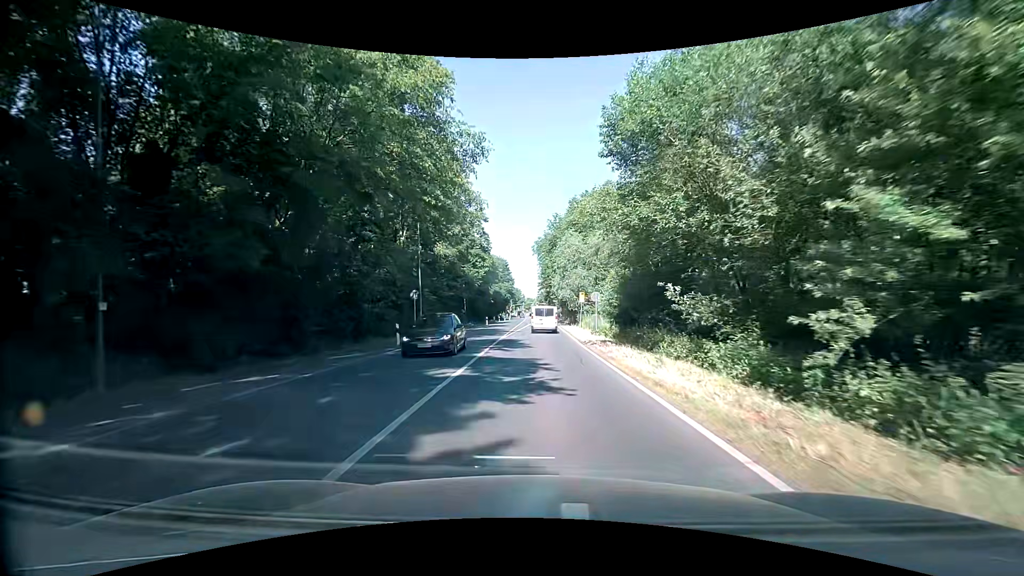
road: secondary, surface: asphalt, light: Day
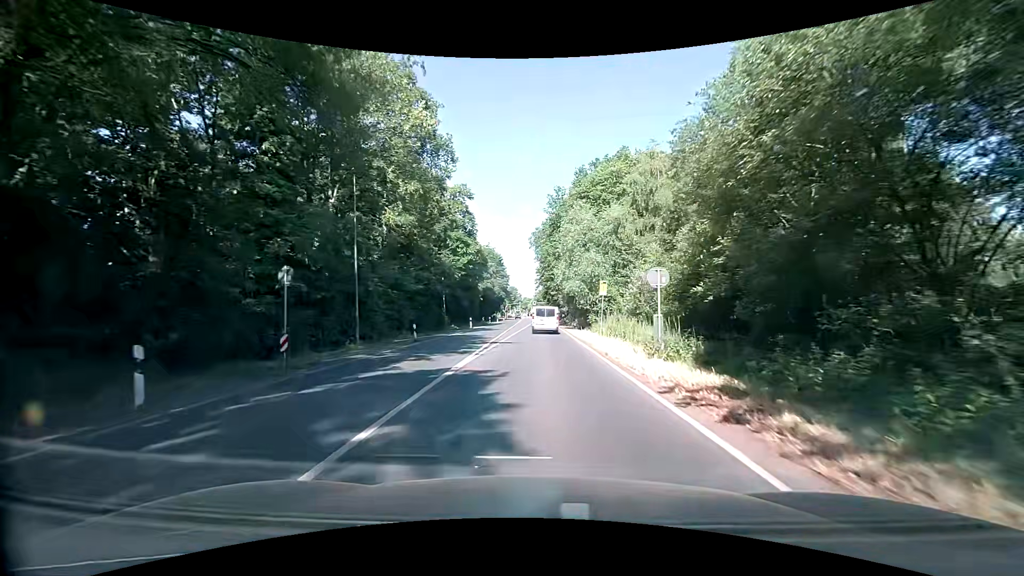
(0.0, +15.4) m; 0°
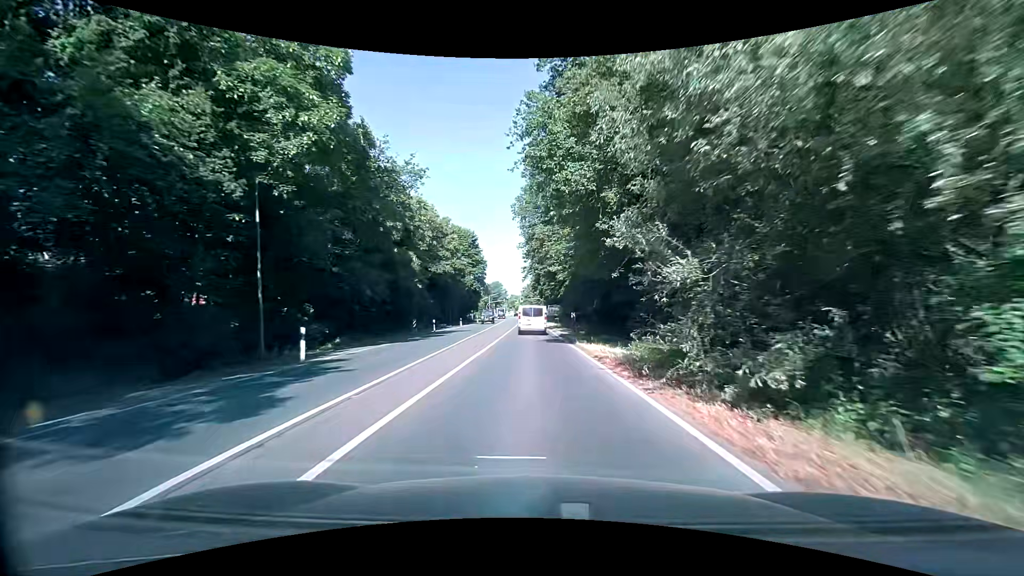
(+0.5, +38.8) m; 0°
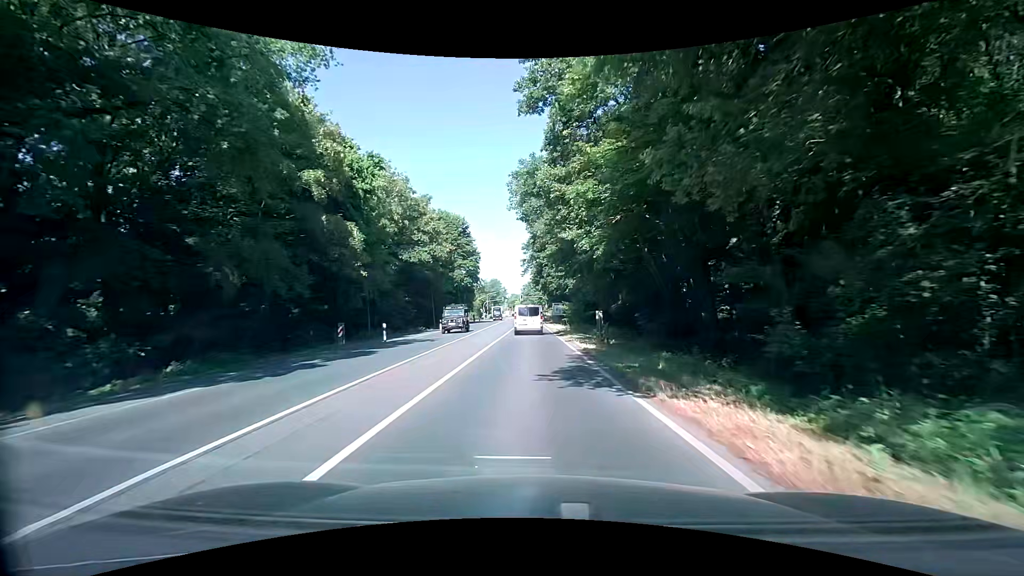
(+0.2, +15.2) m; +1°
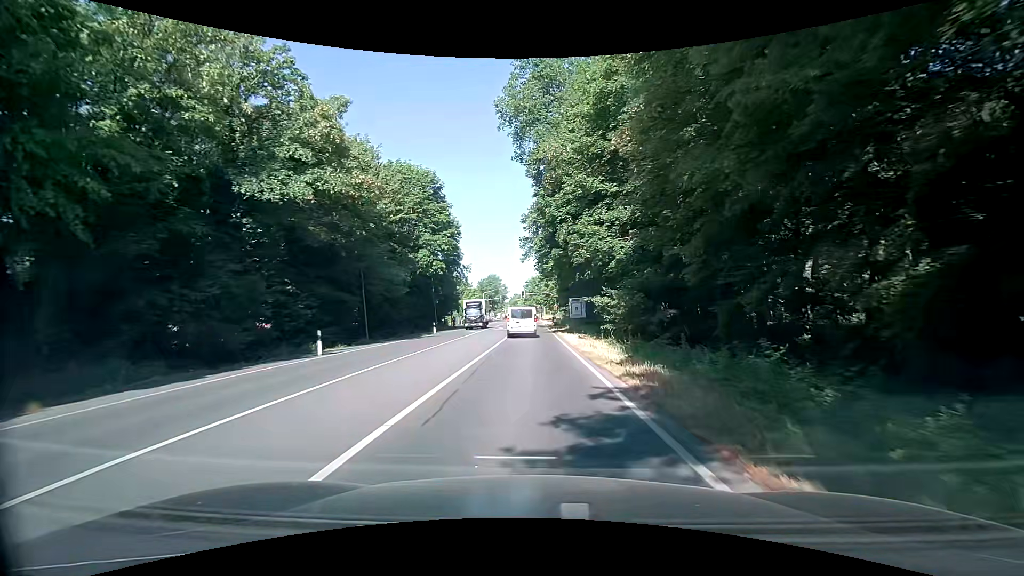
(-0.1, +29.5) m; 0°
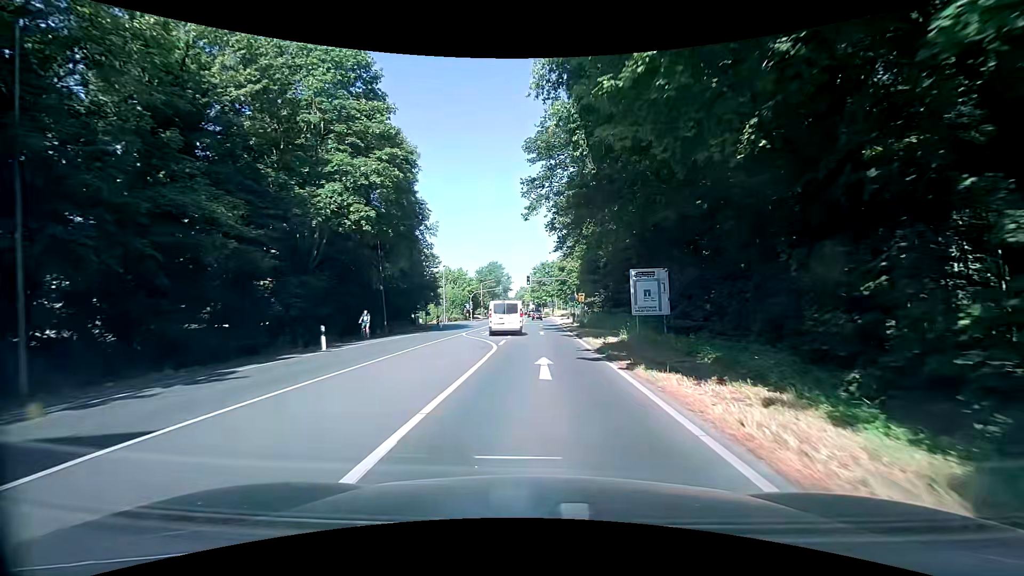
(-0.6, +27.4) m; -2°
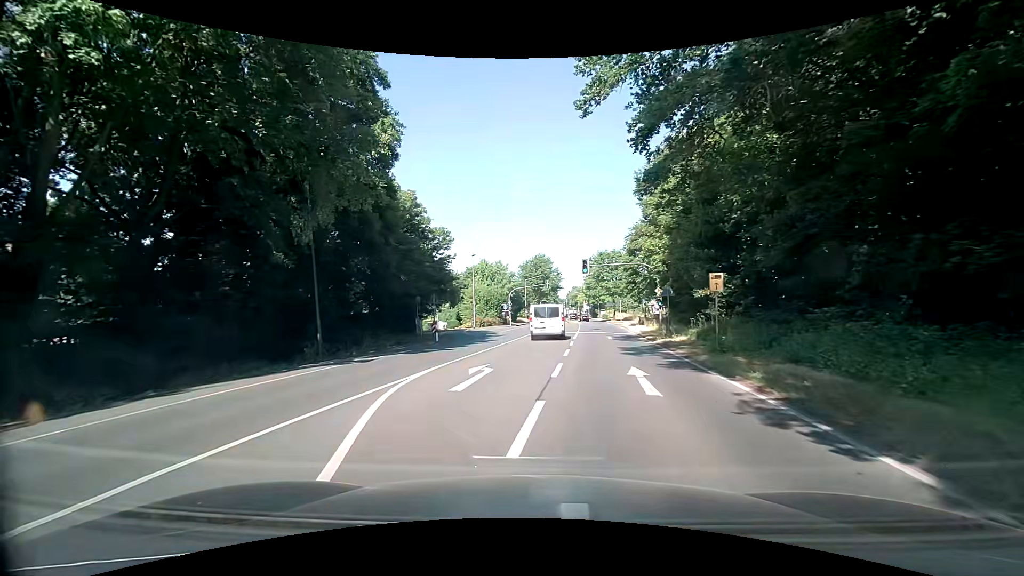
(-0.5, +21.0) m; -6°
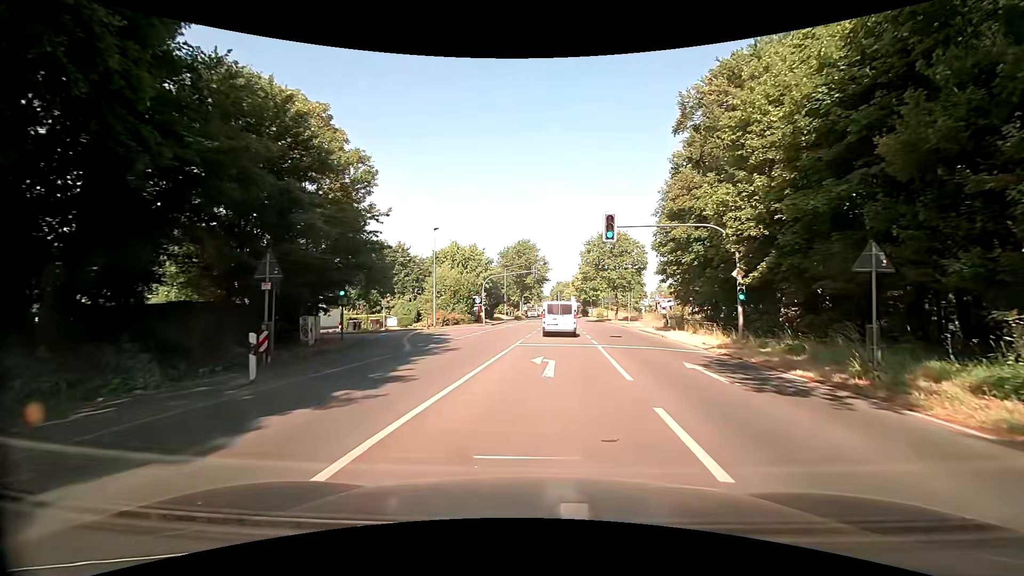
(-0.1, +18.5) m; +3°
